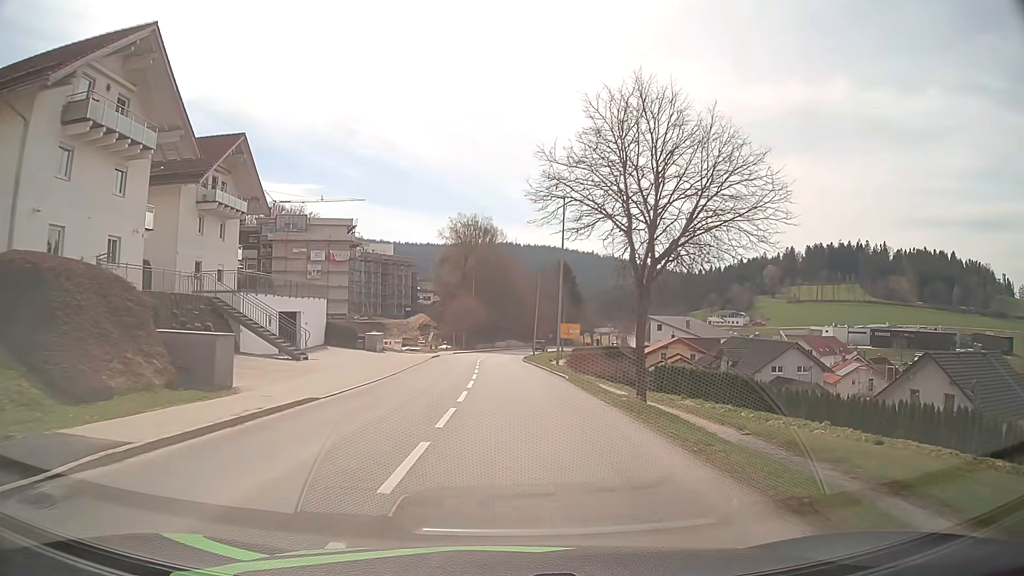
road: tertiary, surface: asphalt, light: Day
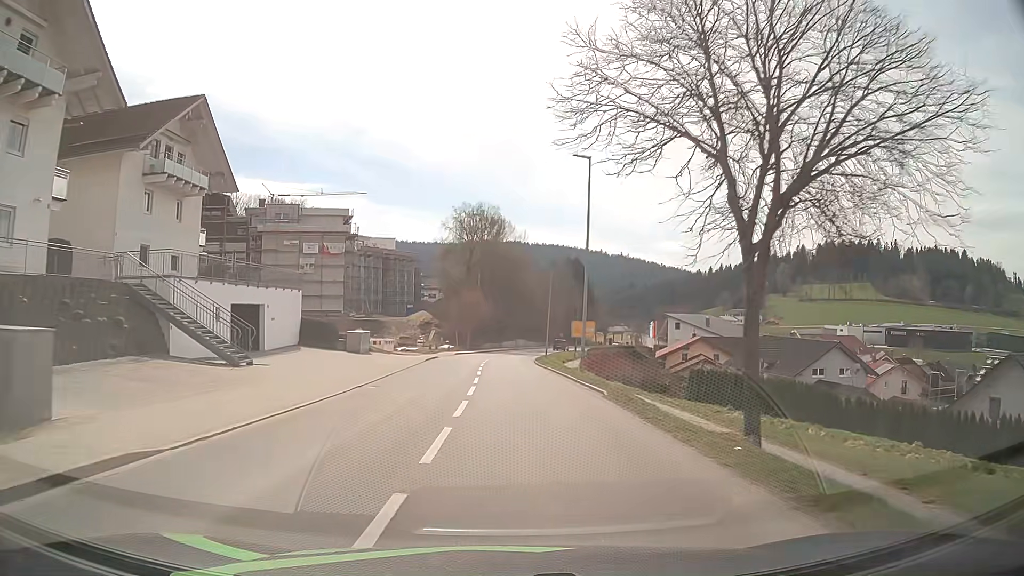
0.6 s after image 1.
(0.0, +7.6) m; -1°
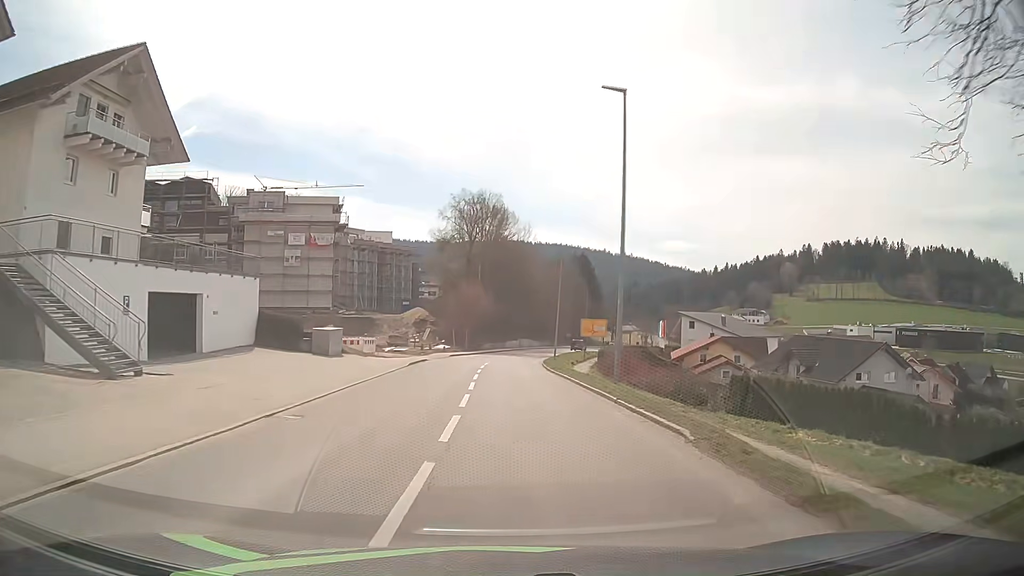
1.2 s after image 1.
(0.0, +7.5) m; 0°
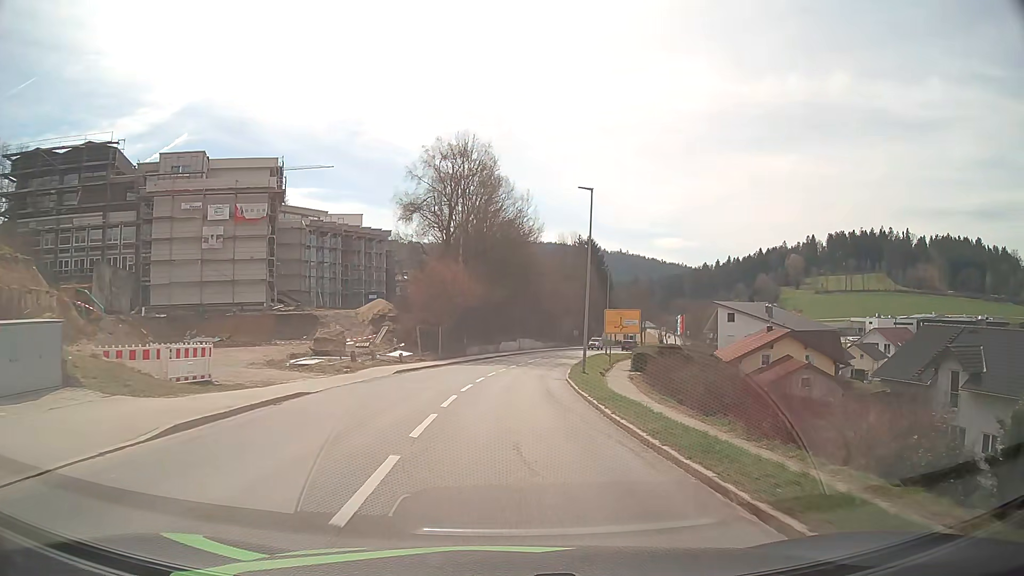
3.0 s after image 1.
(0.0, +22.2) m; 0°
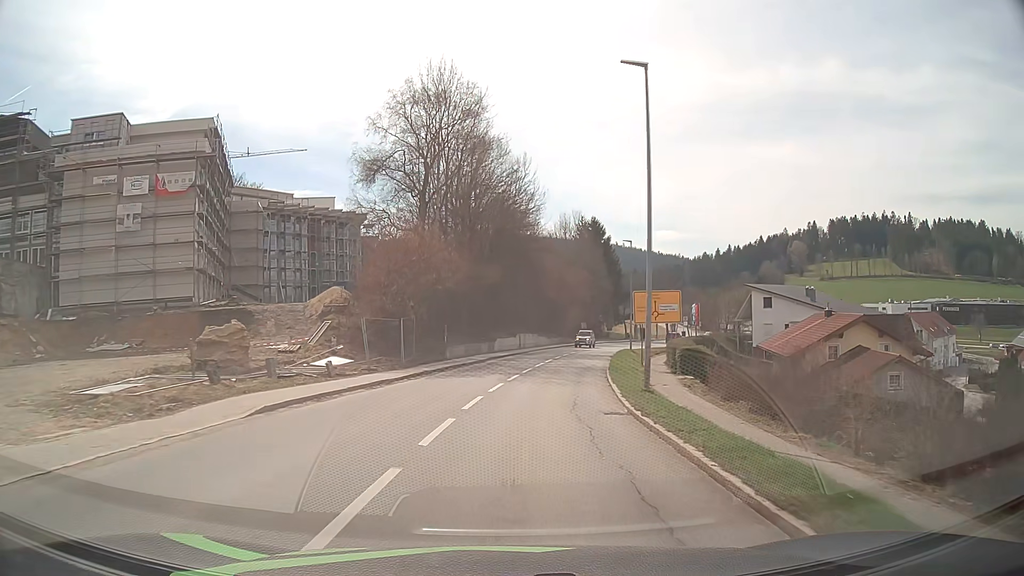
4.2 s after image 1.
(0.0, +14.4) m; +1°
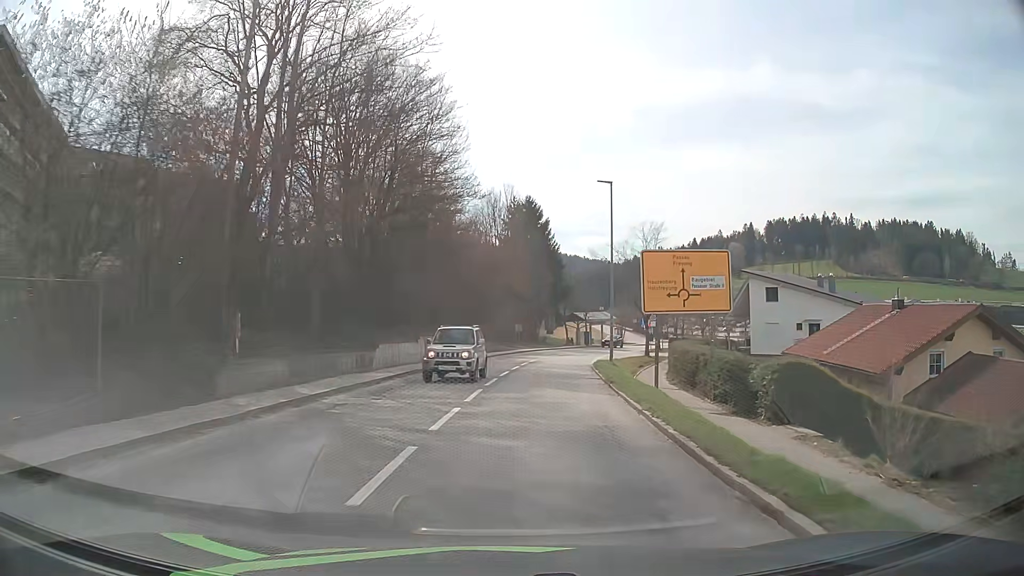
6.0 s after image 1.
(+1.0, +21.2) m; +6°
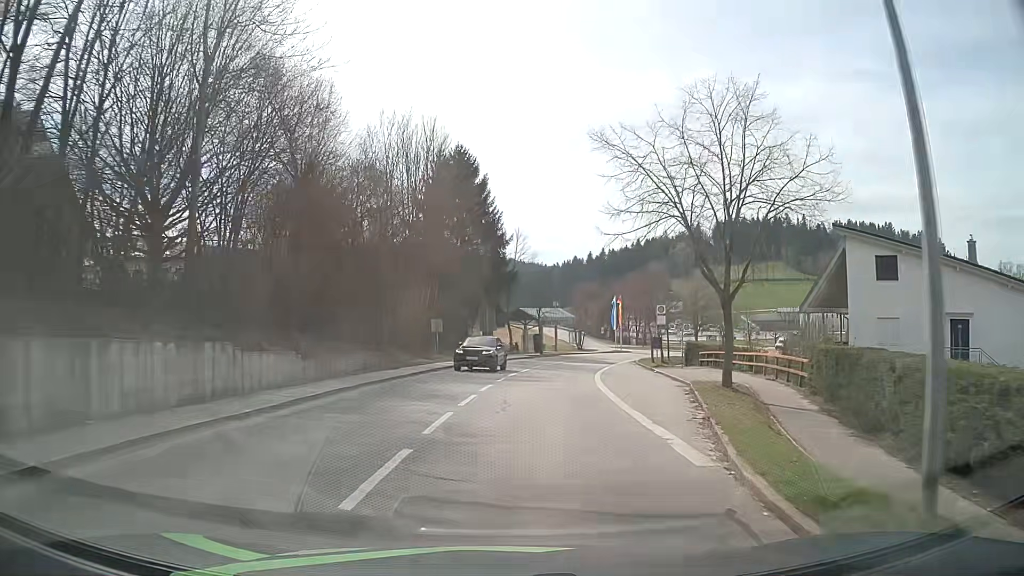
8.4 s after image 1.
(+1.3, +27.1) m; +5°
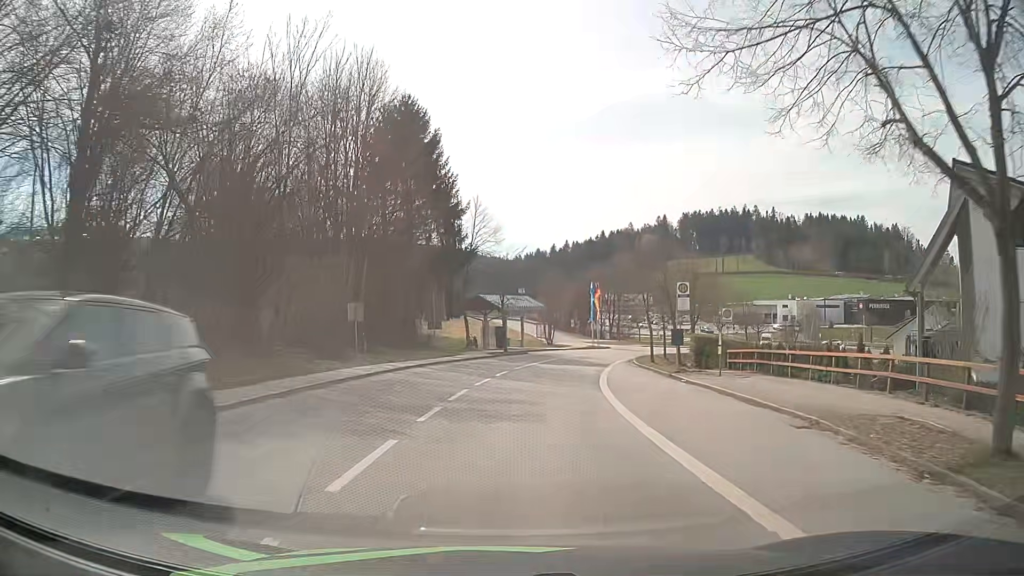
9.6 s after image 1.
(+0.4, +13.0) m; +4°
(0, +10) (+1, +20) (+2, +30) (+4, +40) (+7, +49) (+11, +59) (+15, +67) (+21, +76) (+27, +84) (+33, +91) m
